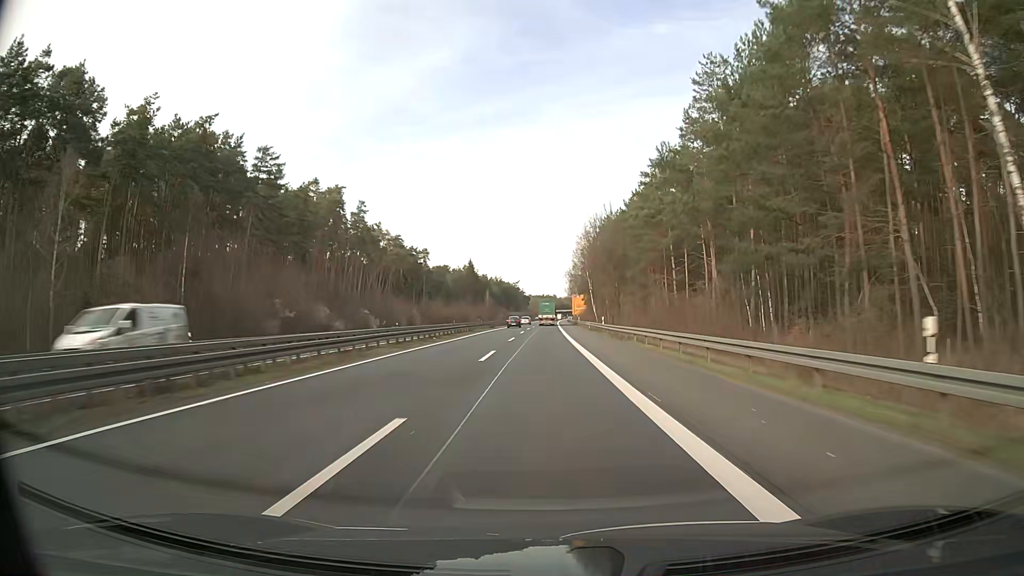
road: trunk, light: Day
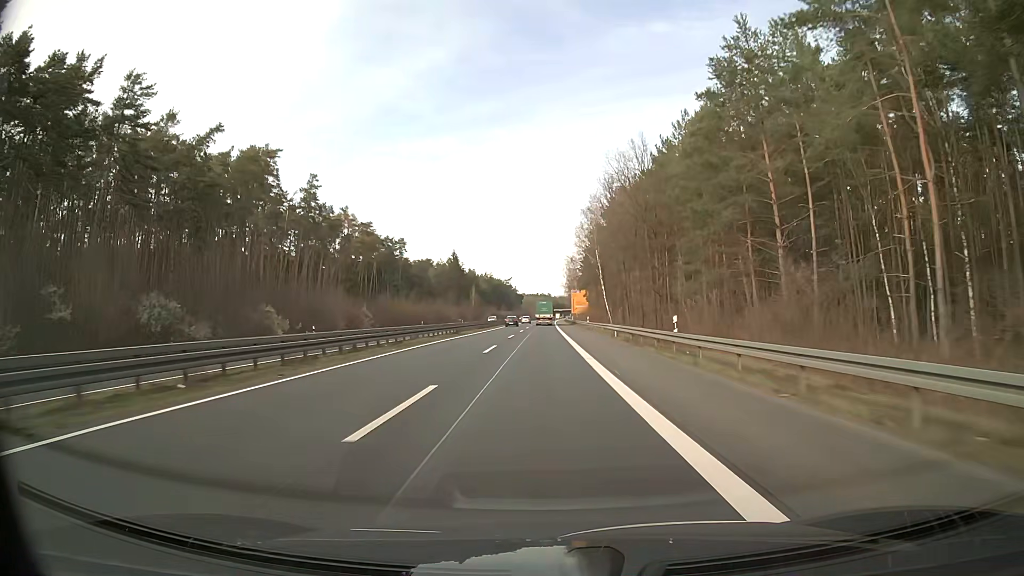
(+0.1, +31.7) m; +1°
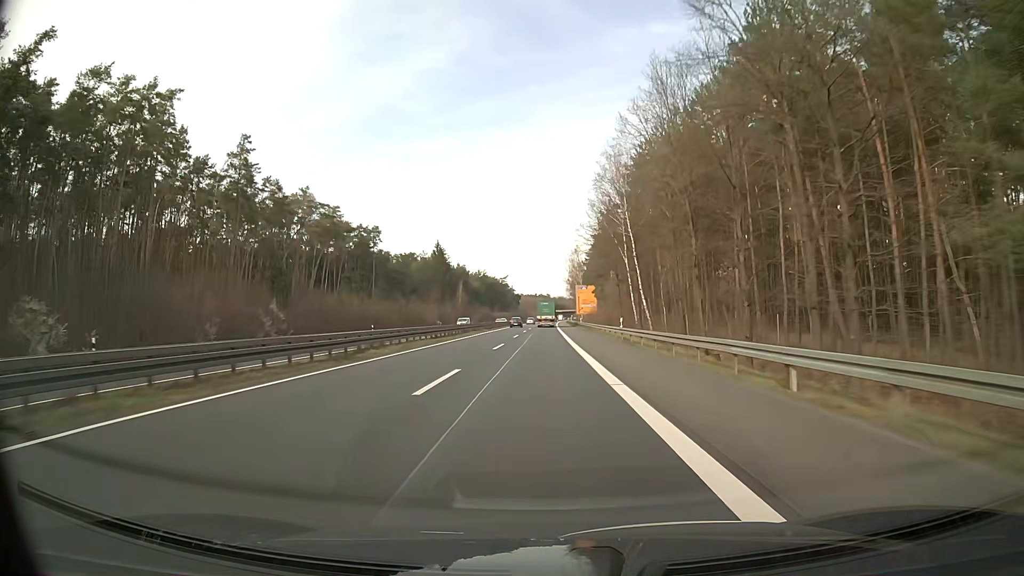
(0.0, +31.7) m; 0°
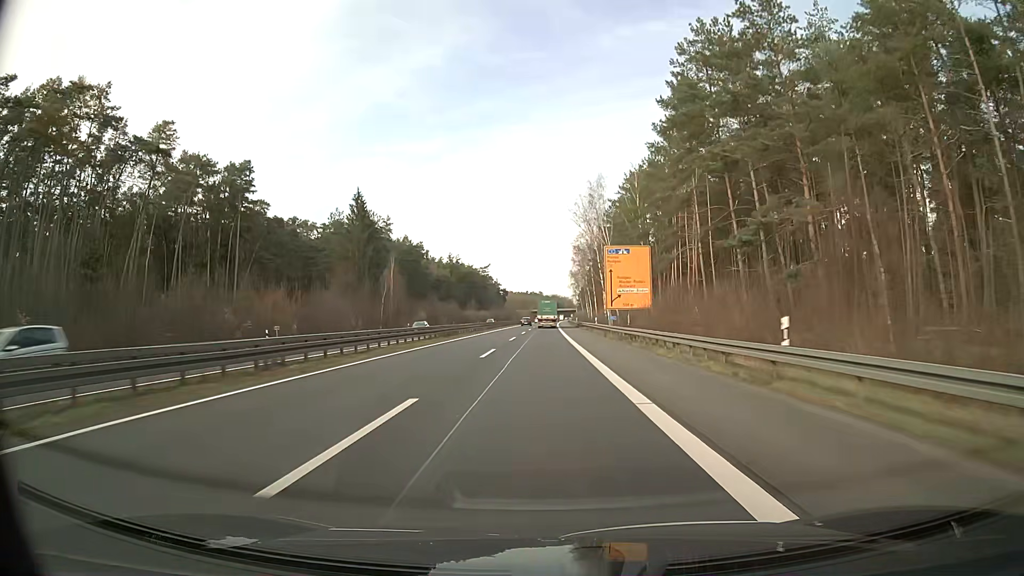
(+0.4, +79.2) m; +1°
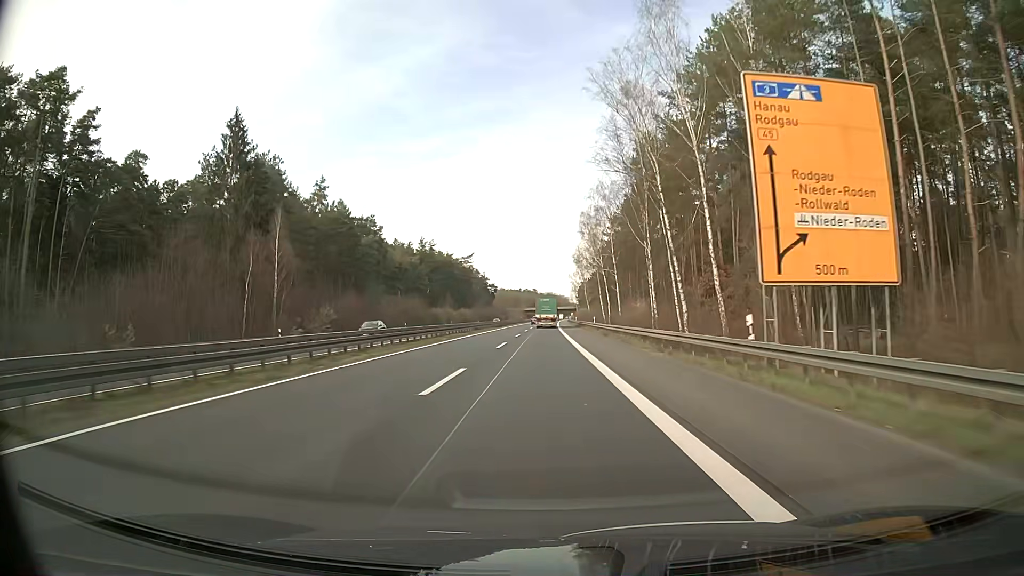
(+0.2, +47.5) m; 0°
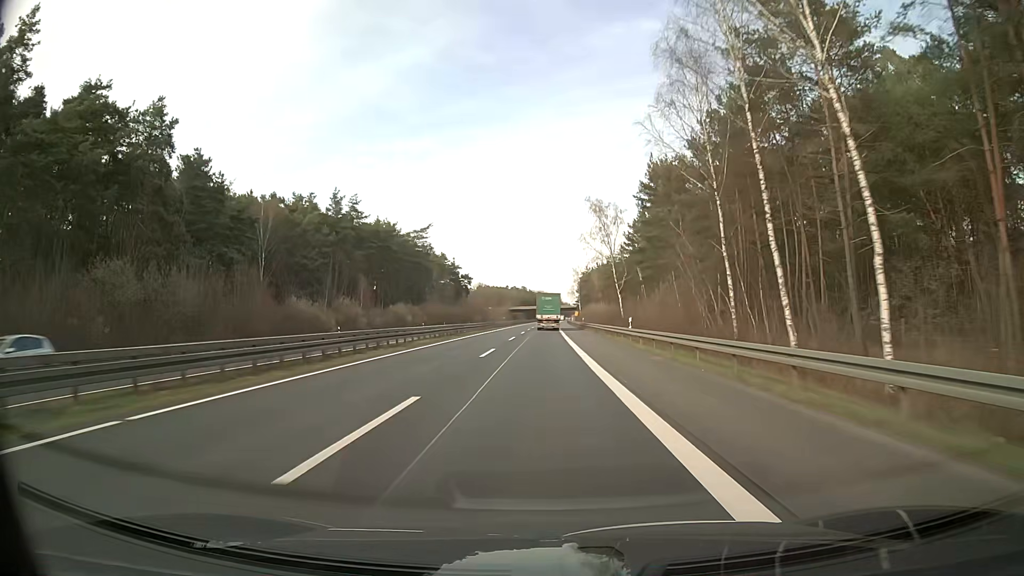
(+1.1, +78.8) m; +1°
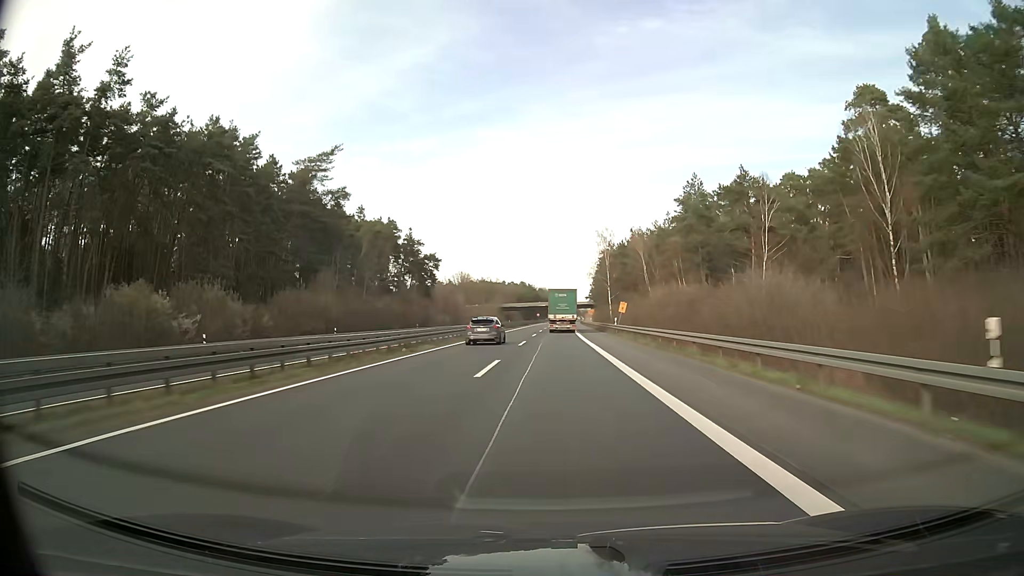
(0.0, +80.3) m; 0°
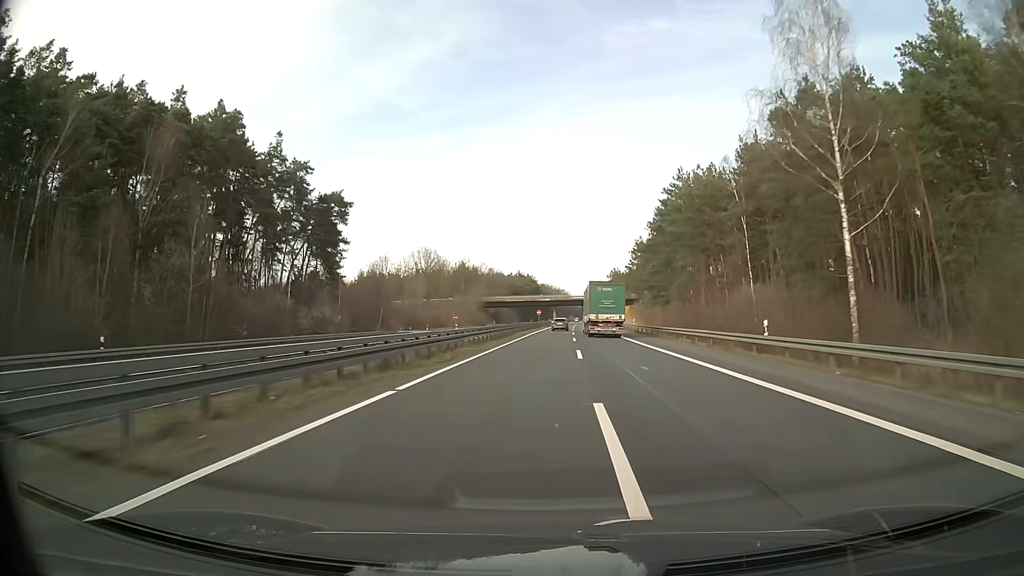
(-0.2, +83.4) m; 0°
(0, +10) (0, +20) (0, +30) (+1, +40) (+1, +50) (+1, +60) (+2, +70) (+2, +80) (+3, +90) (+3, +100) m
